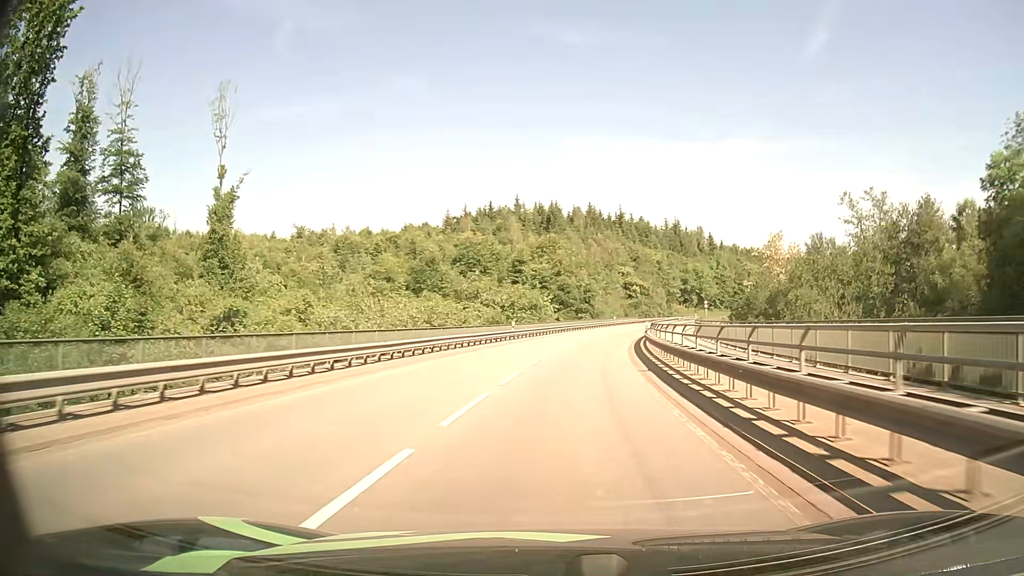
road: secondary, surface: asphalt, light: Day
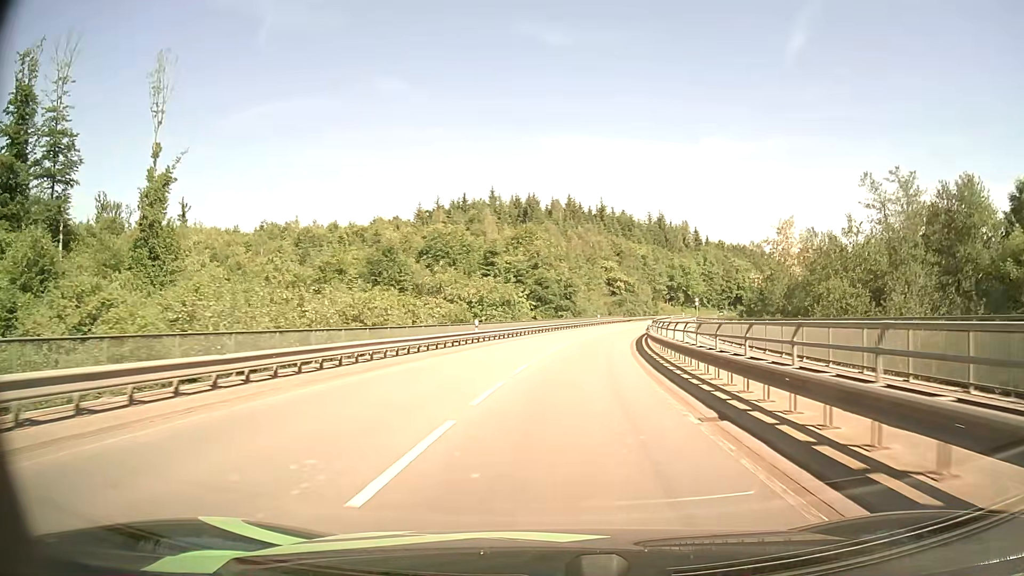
(+0.2, +10.2) m; +2°
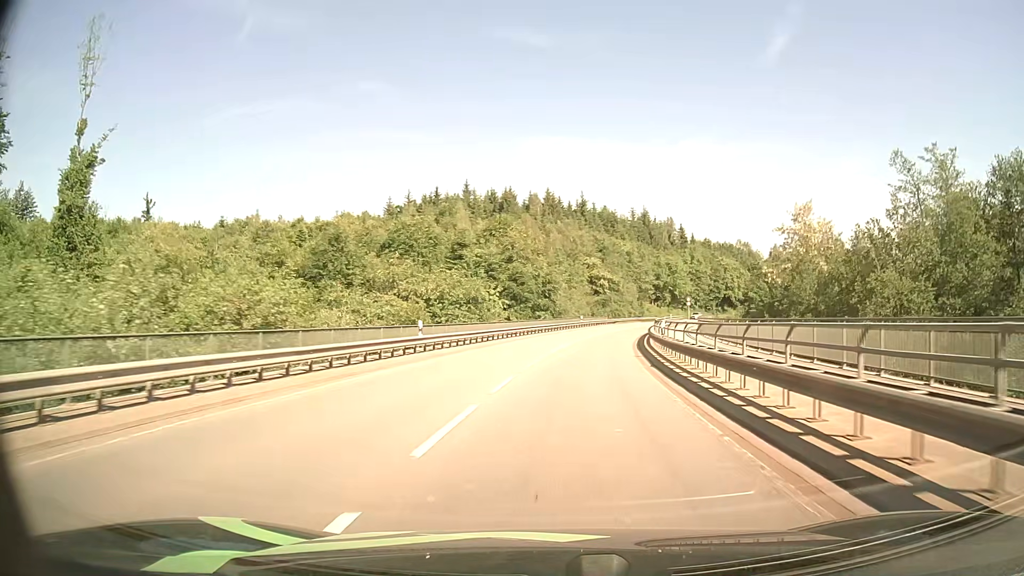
(+0.1, +10.1) m; +2°
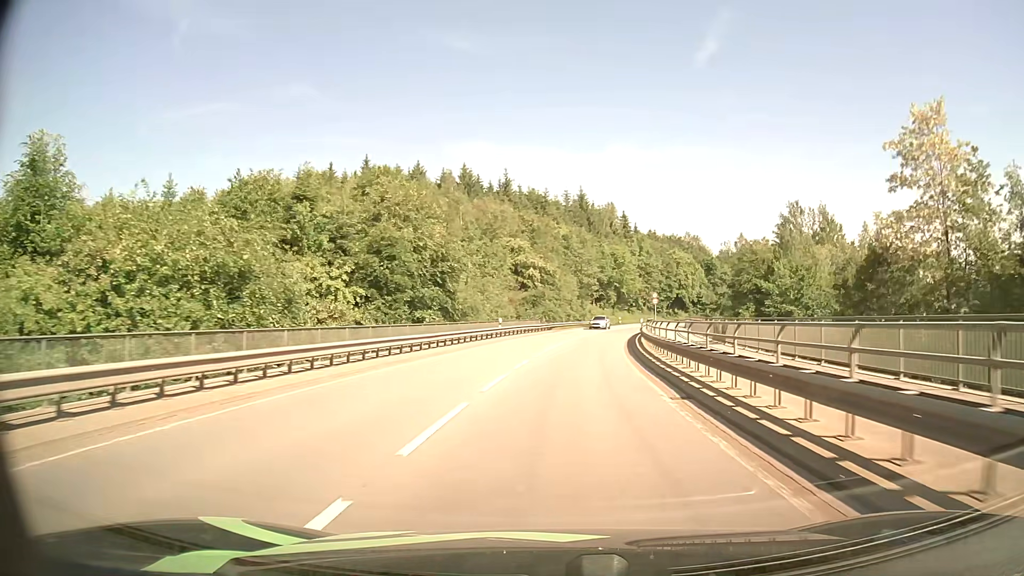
(+1.7, +29.6) m; +6°
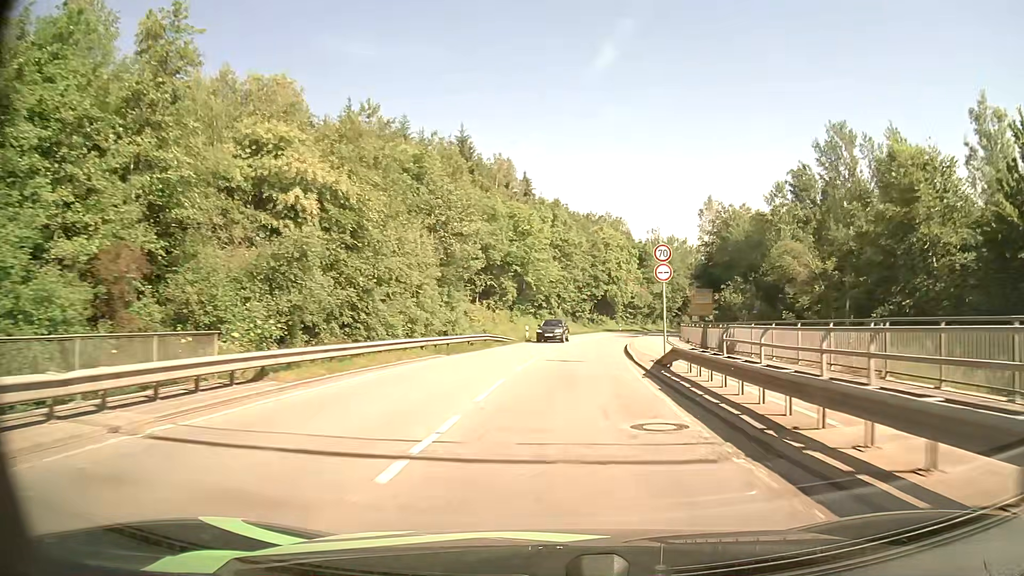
(+3.9, +48.8) m; +9°
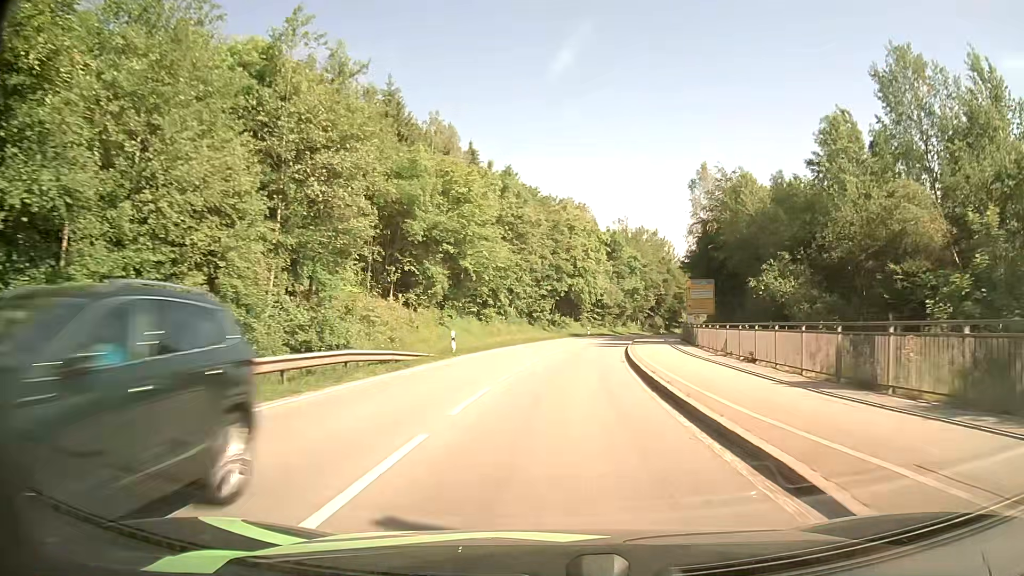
(+0.7, +19.6) m; +4°
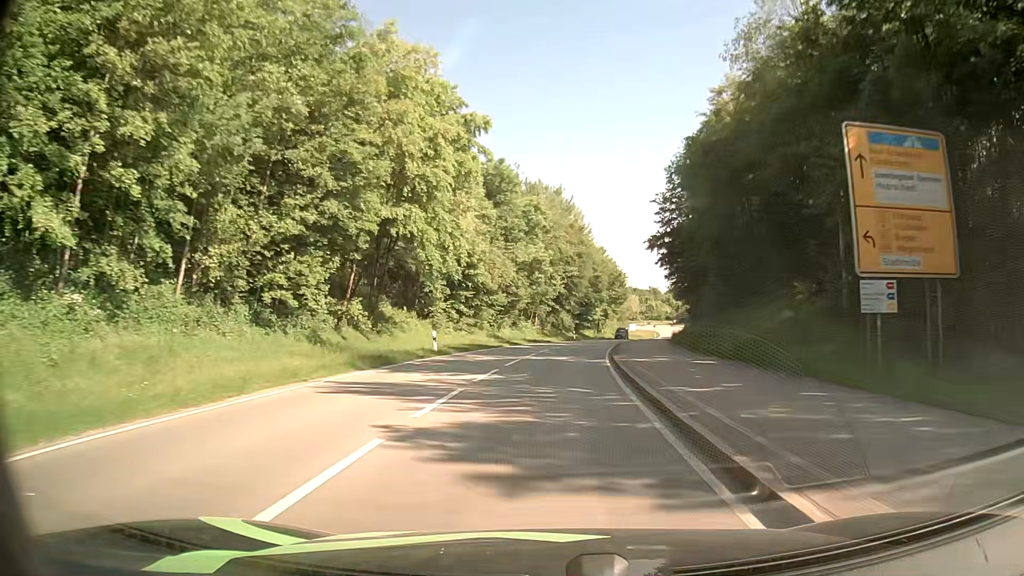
(+4.3, +48.1) m; +10°
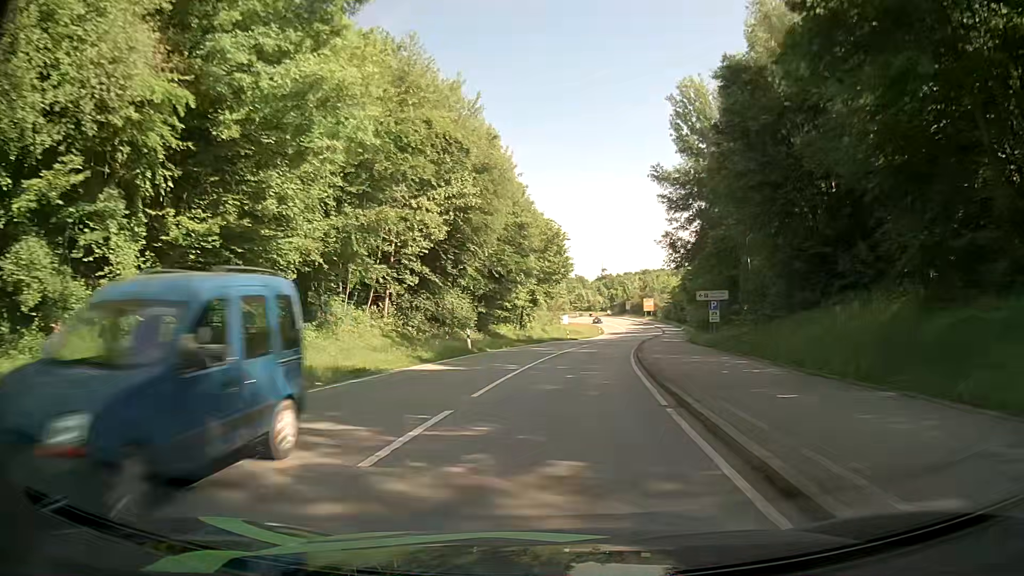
(+3.0, +44.9) m; +7°
(0, +10) (0, +20) (+1, +30) (+2, +40) (+4, +50) (+5, +60) (+7, +70) (+9, +79) (+11, +89) (+13, +99) m
